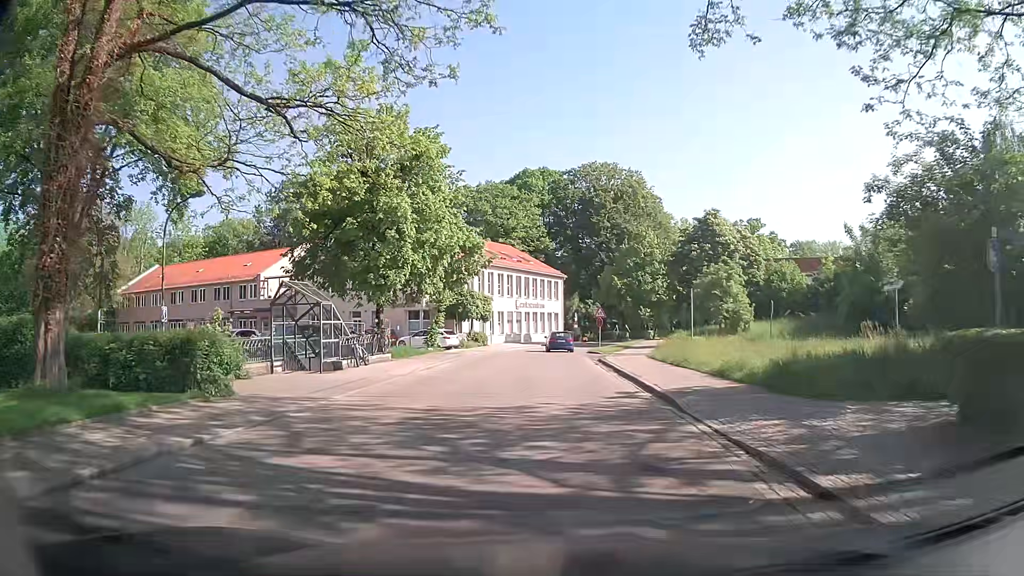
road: residential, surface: asphalt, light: Day
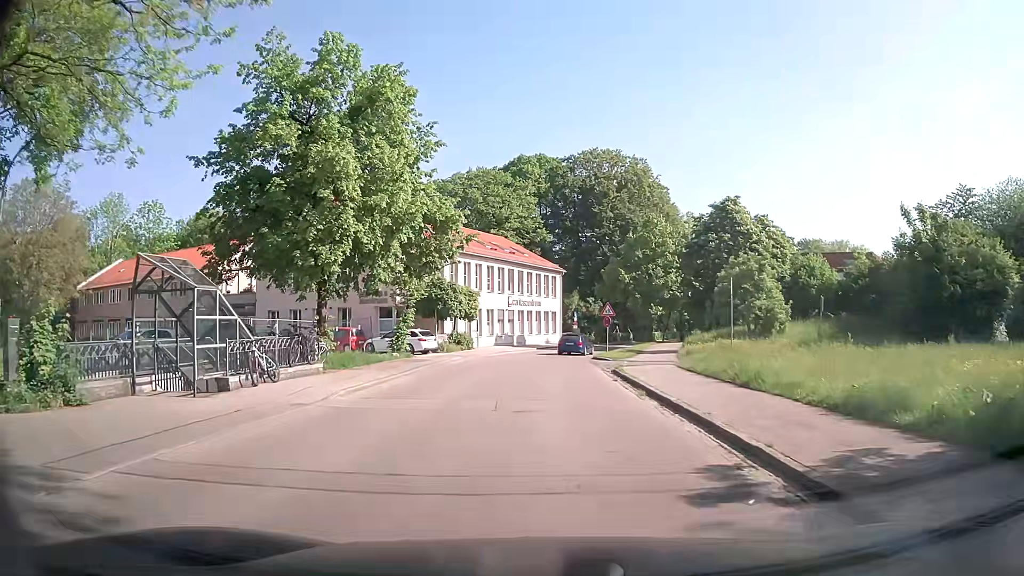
(-0.1, +8.0) m; 0°
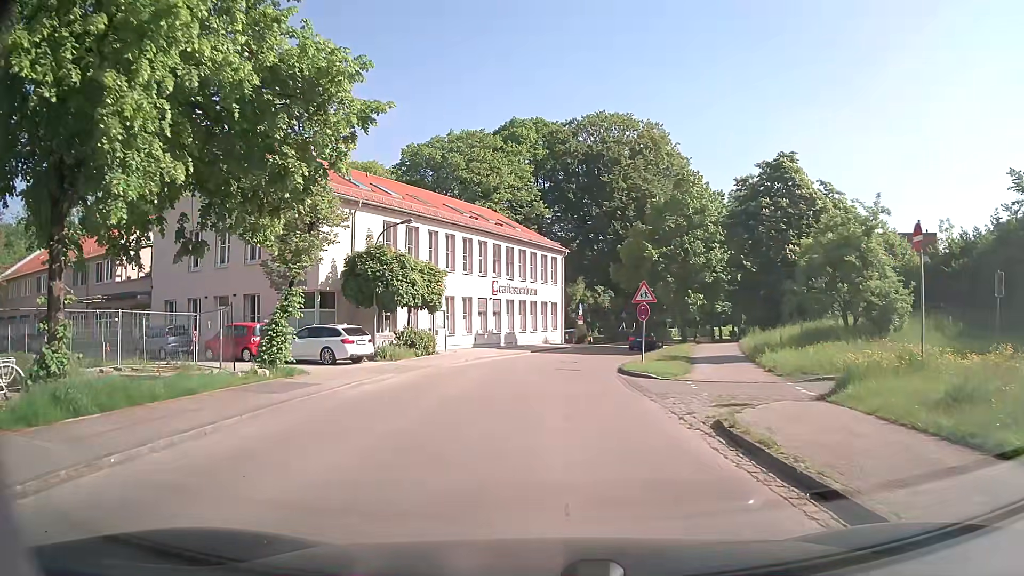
(+0.1, +14.2) m; +1°
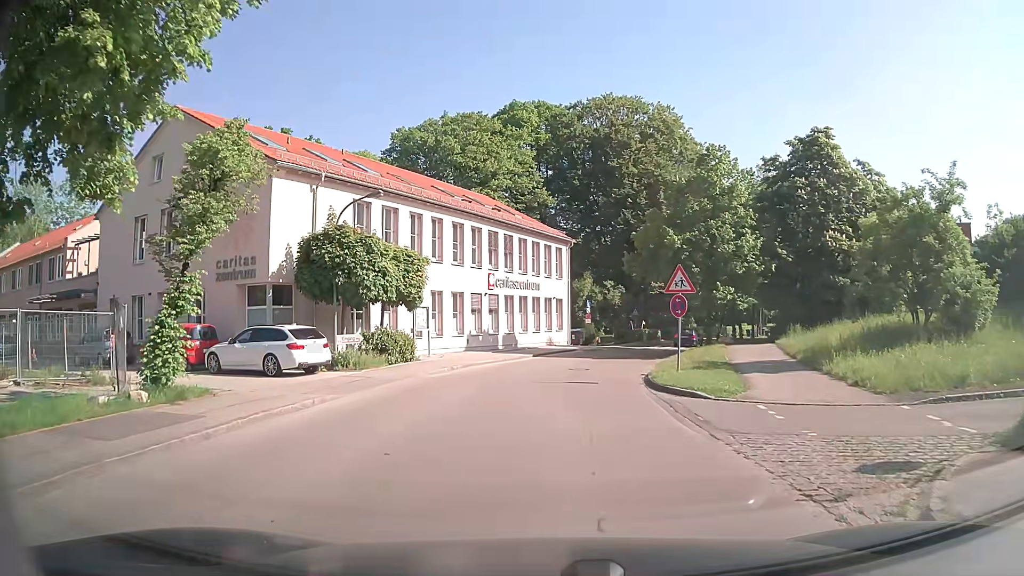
(0.0, +5.5) m; -1°
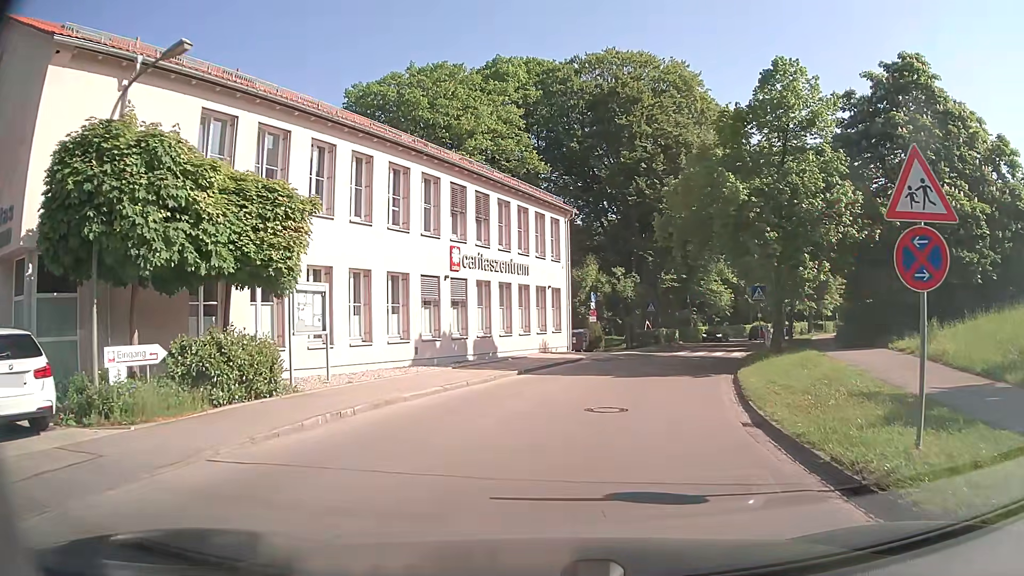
(0.0, +12.1) m; +1°
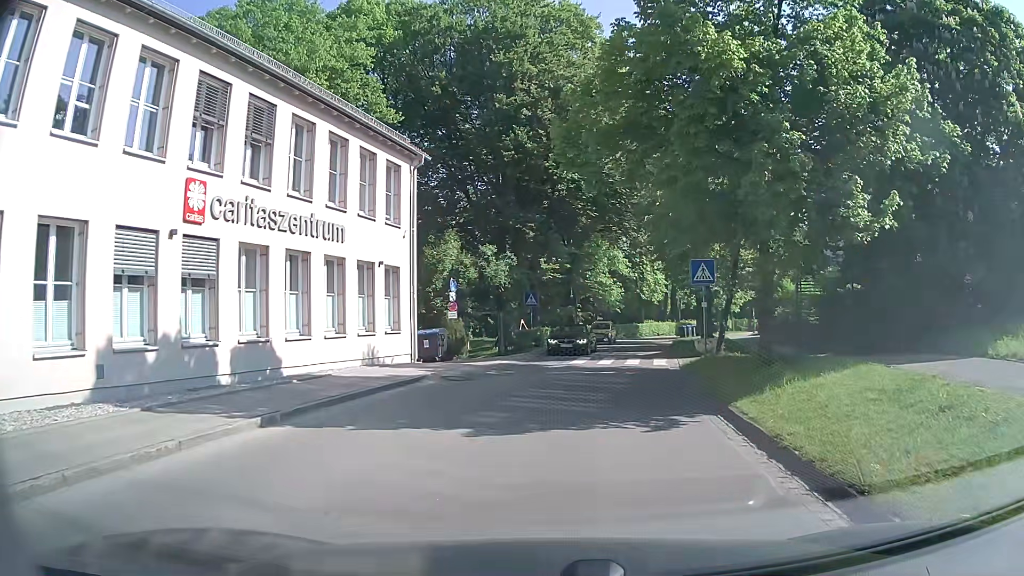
(+1.0, +11.0) m; +11°
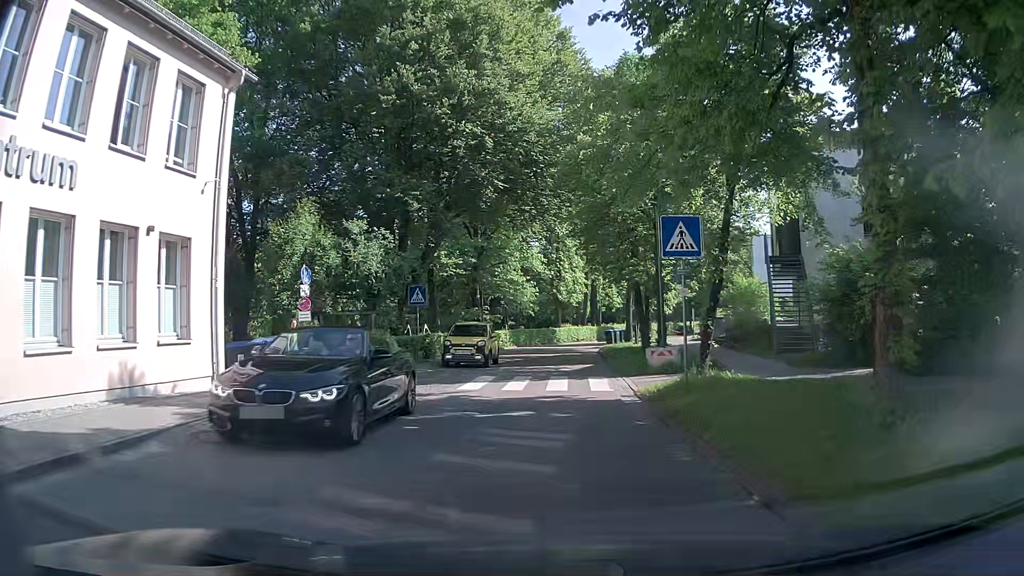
(+0.6, +8.6) m; +8°
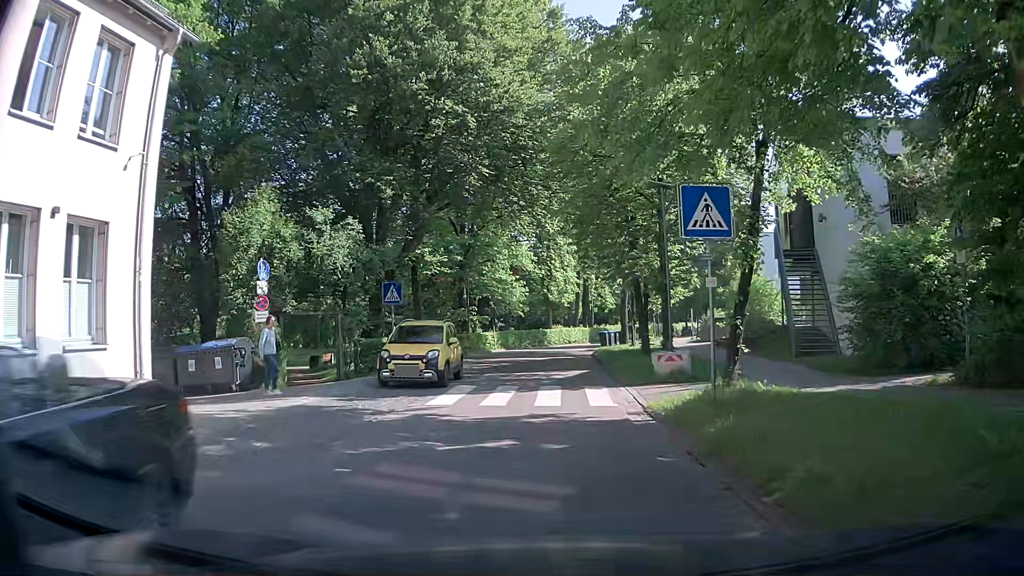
(0.0, +2.7) m; 0°
